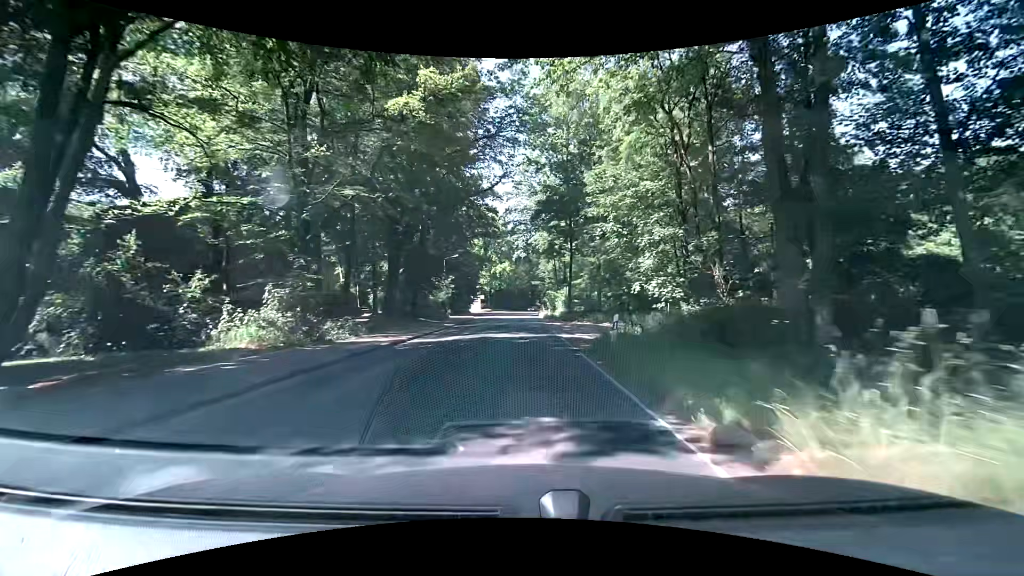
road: secondary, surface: asphalt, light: Day
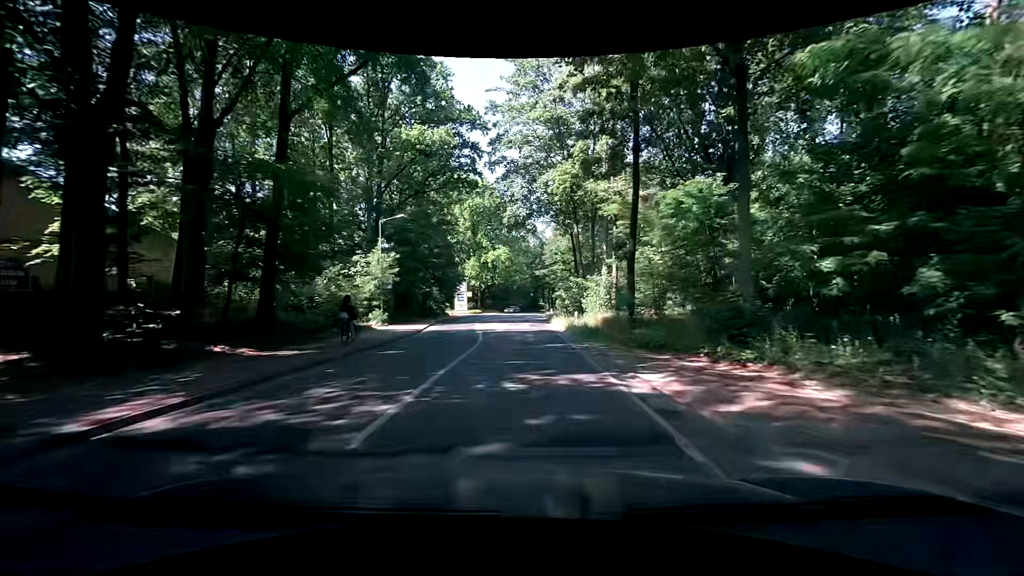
(-0.1, +30.3) m; 0°
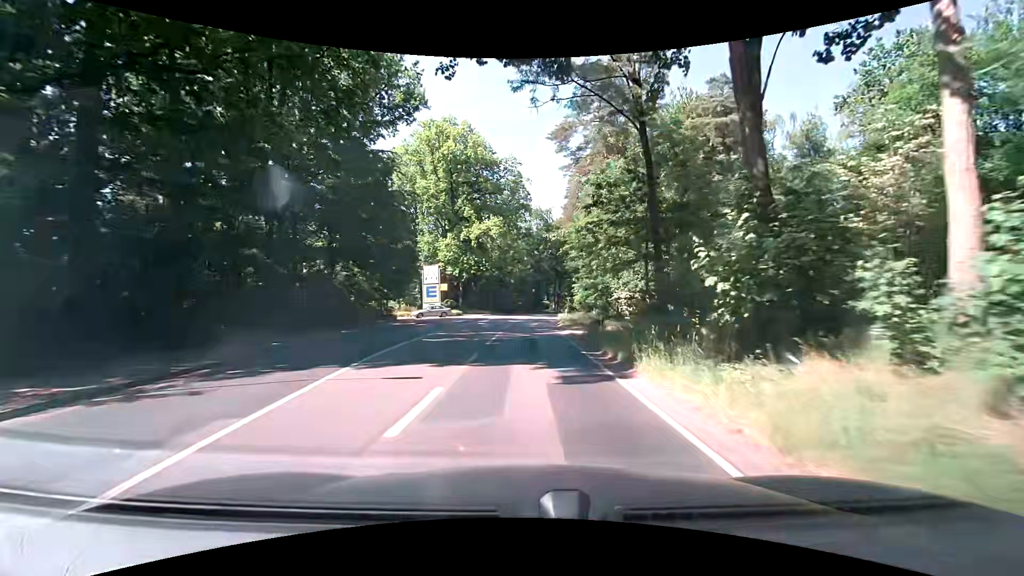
(-0.4, +29.8) m; 0°
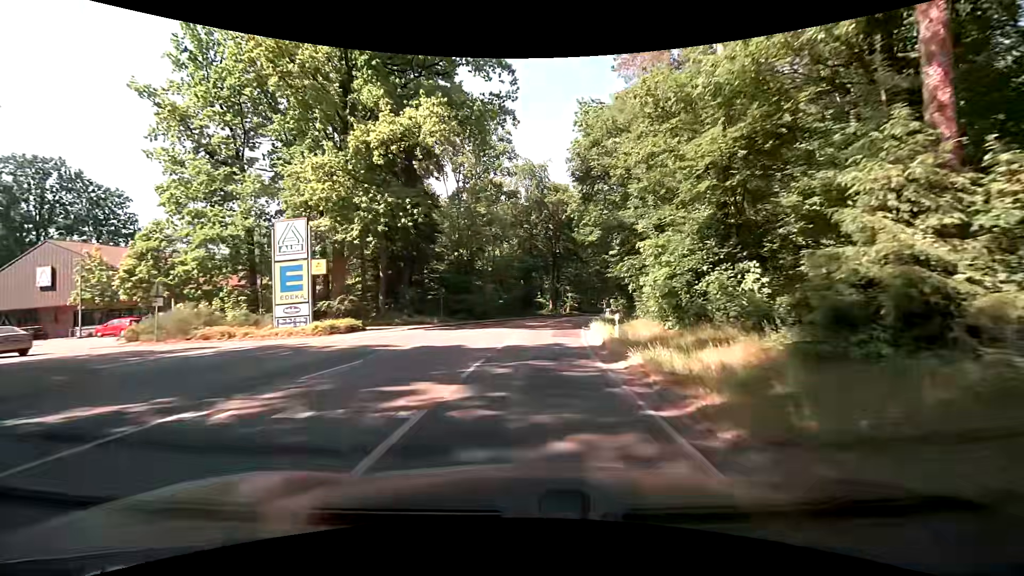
(+0.1, +35.8) m; +1°
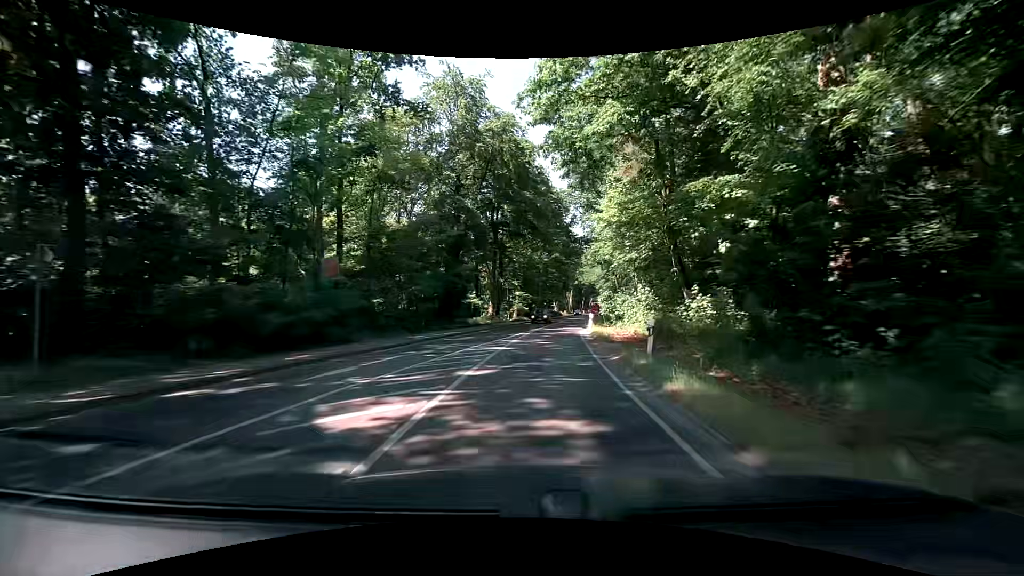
(+1.6, +29.5) m; +6°
